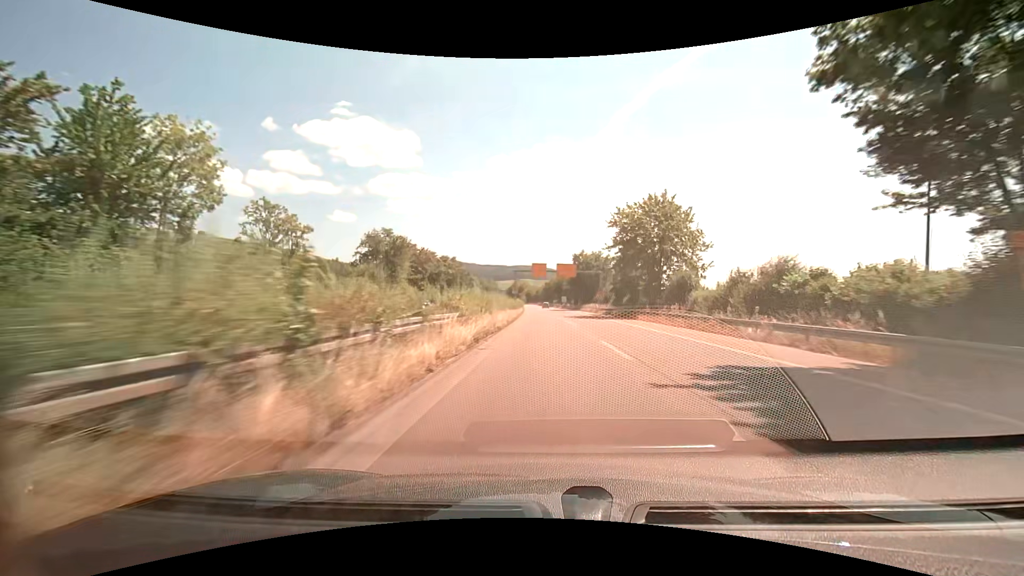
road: trunk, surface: asphalt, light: Day
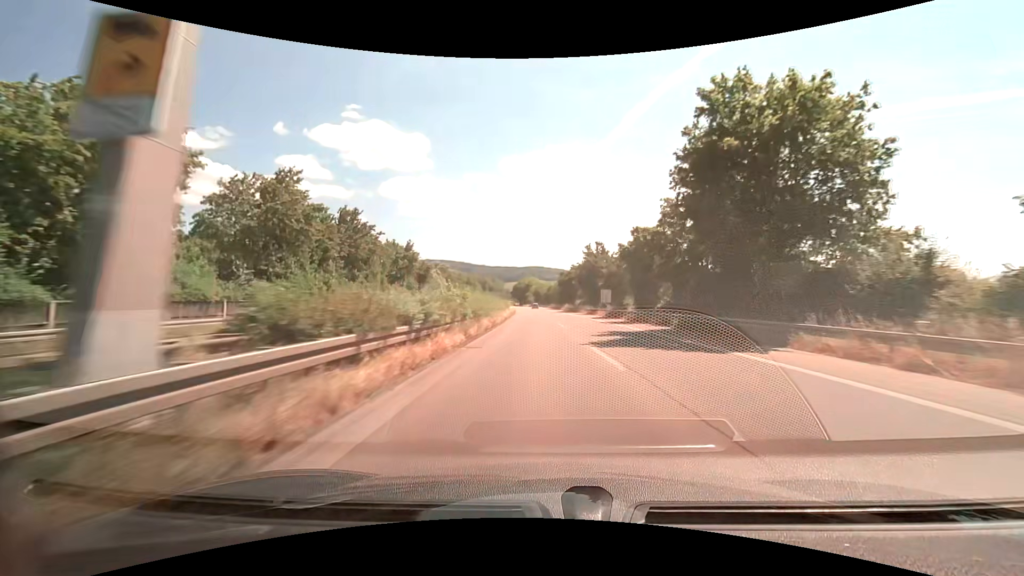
(-0.6, +73.6) m; -1°
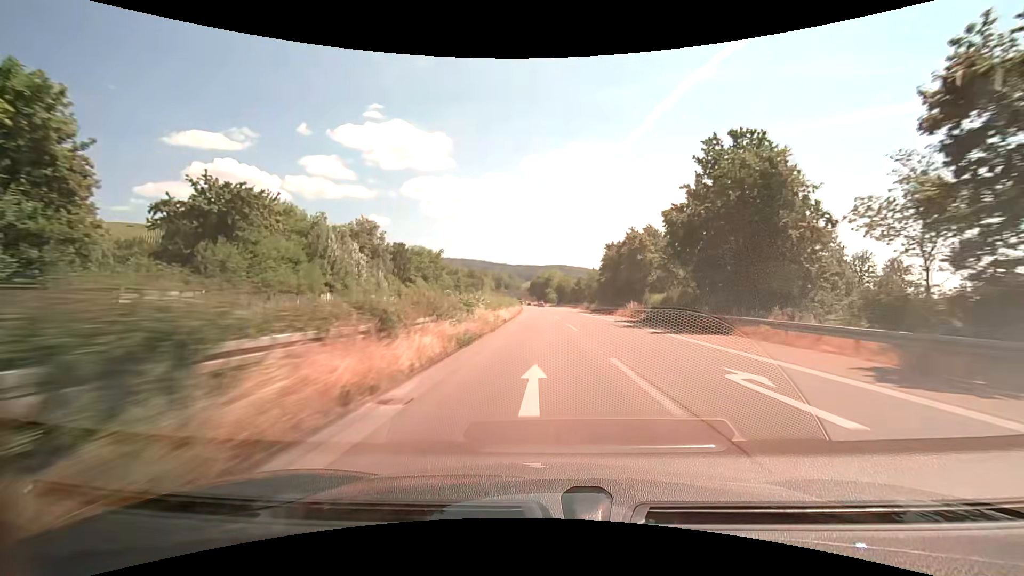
(-1.2, +58.1) m; -3°
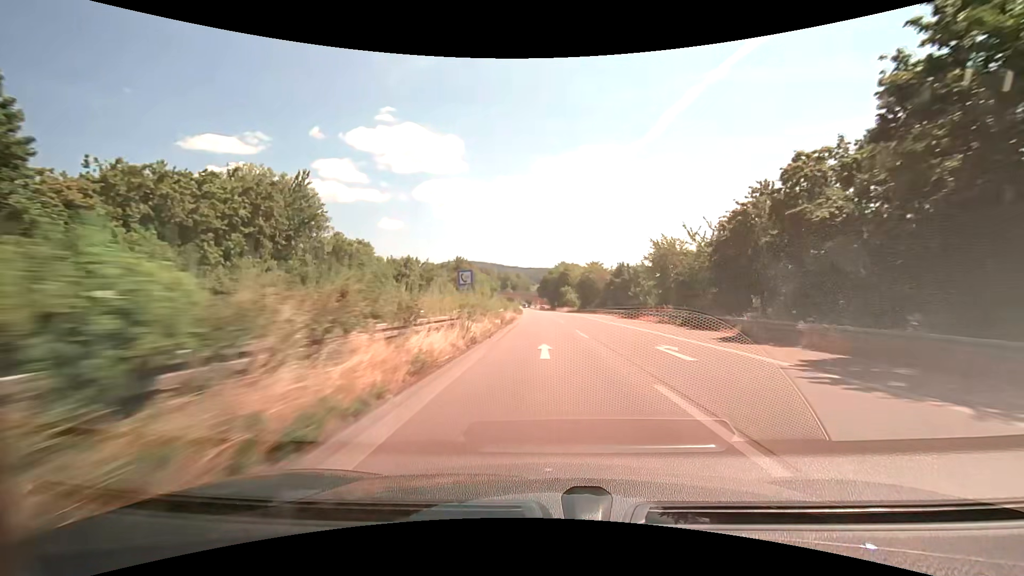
(-0.7, +57.4) m; -1°
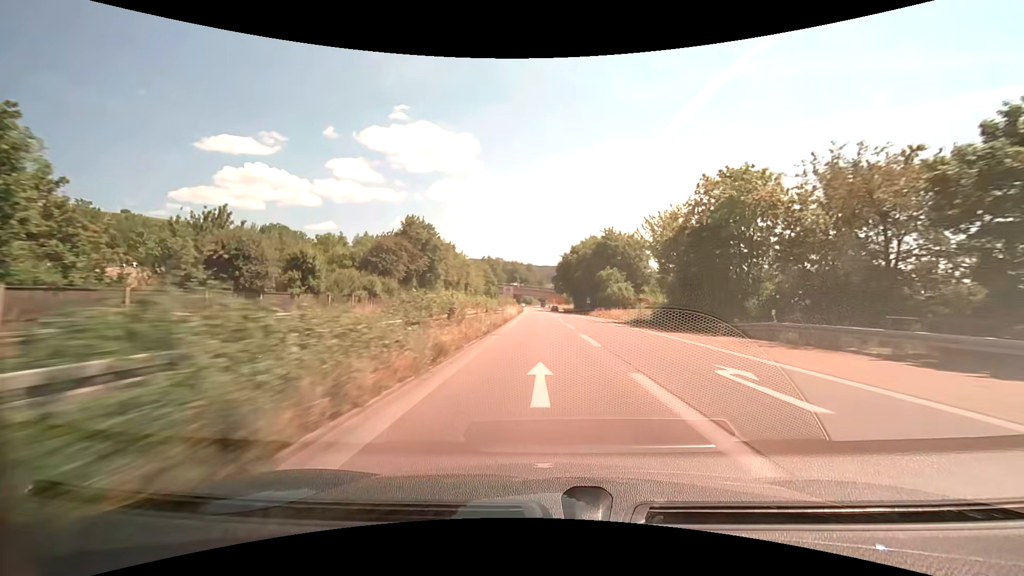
(-1.4, +70.6) m; -2°
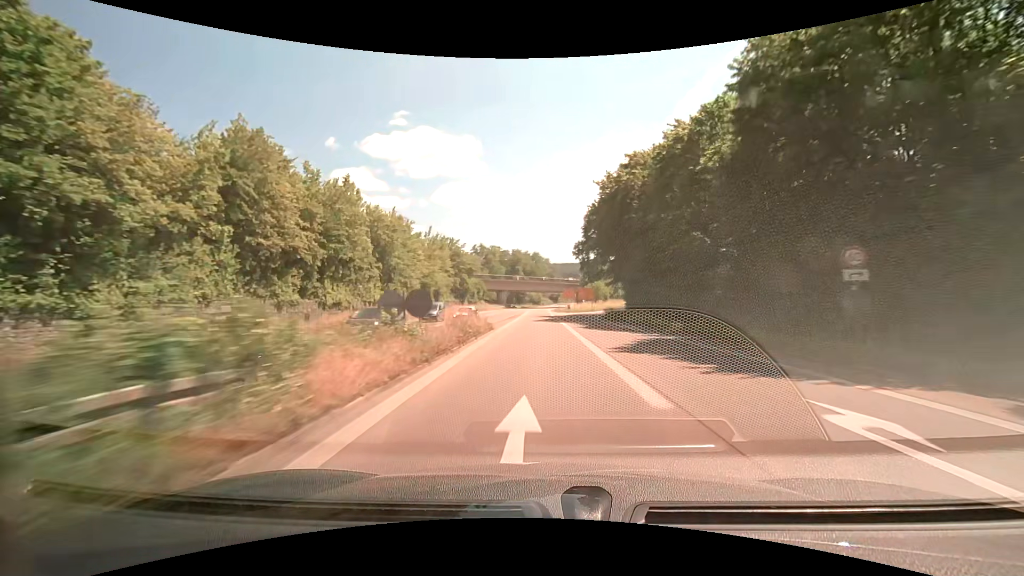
(-0.8, +69.2) m; -1°
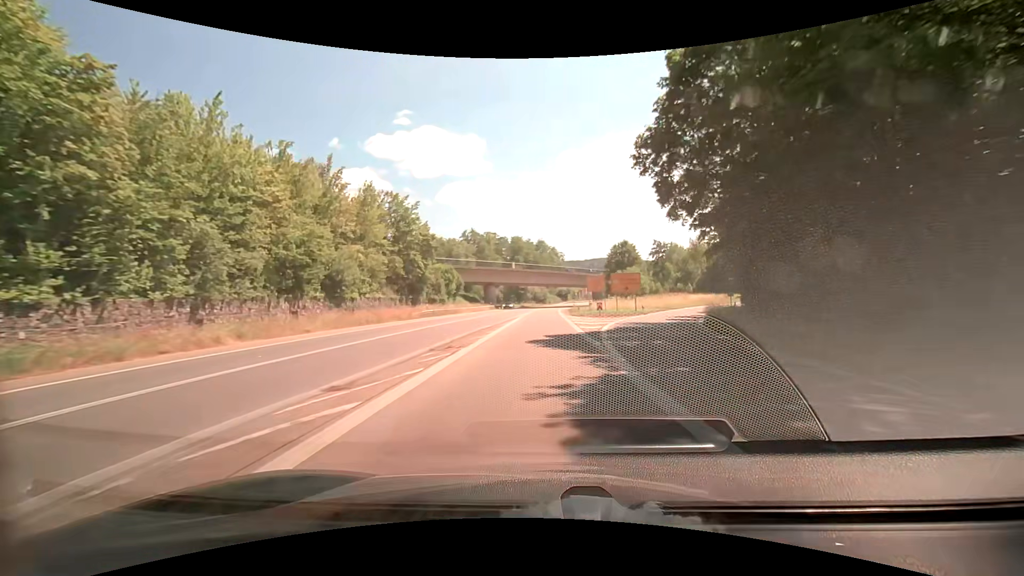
(-0.3, +41.0) m; -1°
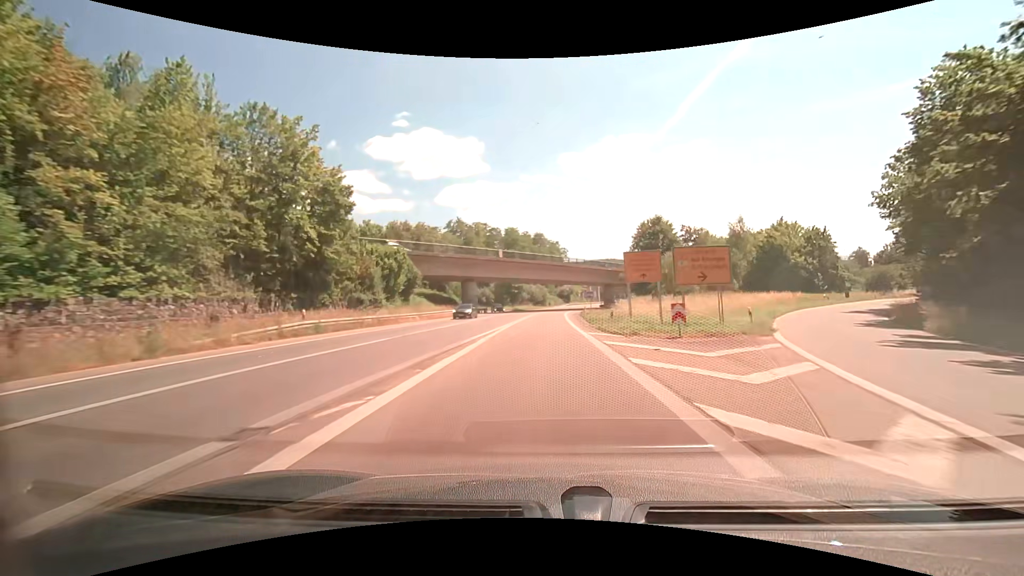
(+0.1, +27.1) m; 0°
(0, +10) (0, +20) (0, +30) (0, +40) (0, +50) (+1, +60) (+2, +70) (+2, +80) (+4, +90) (+5, +100) m
